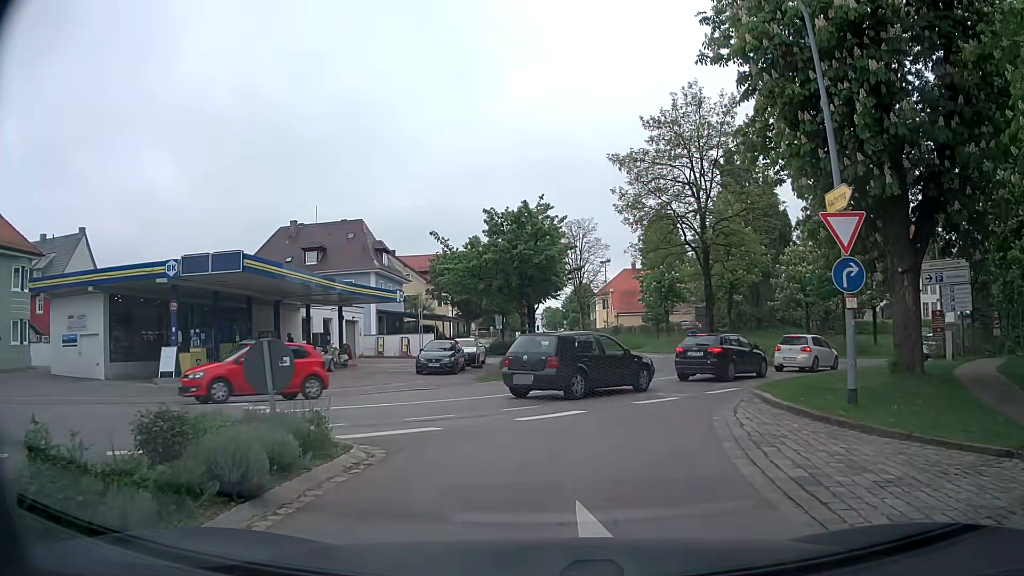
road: secondary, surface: asphalt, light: Day
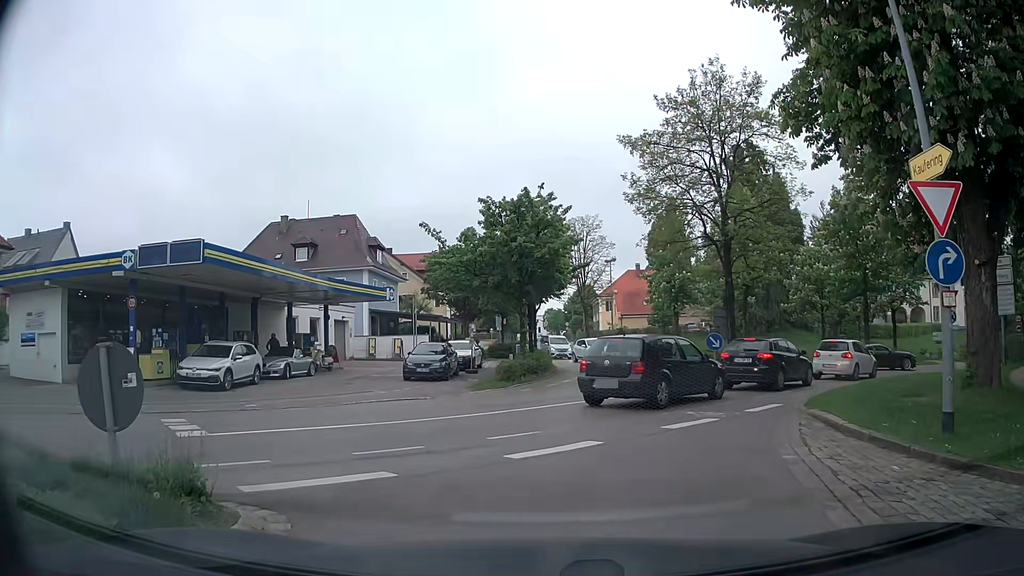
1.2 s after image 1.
(-0.1, +2.9) m; -2°
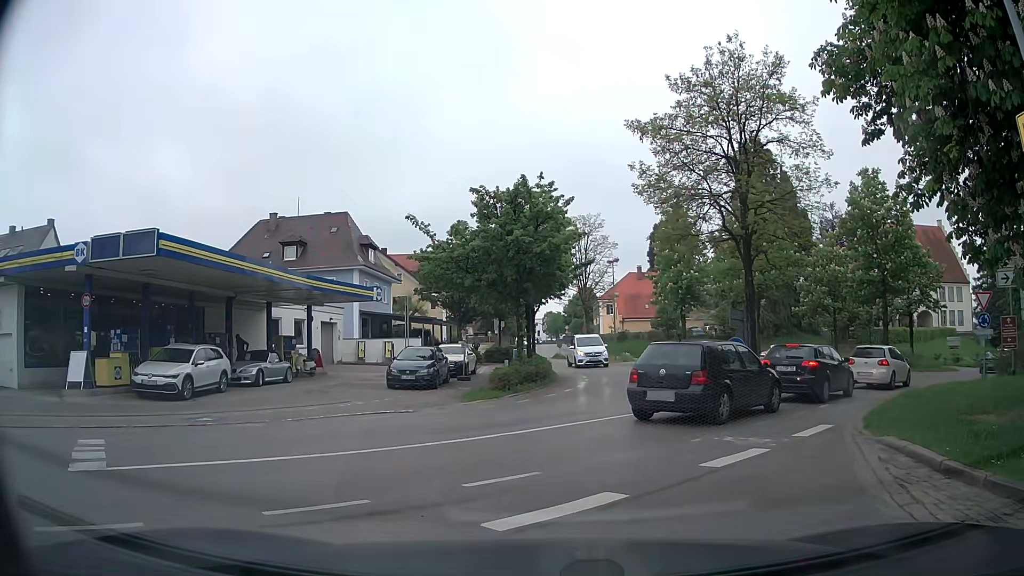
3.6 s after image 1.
(0.0, +2.5) m; 0°
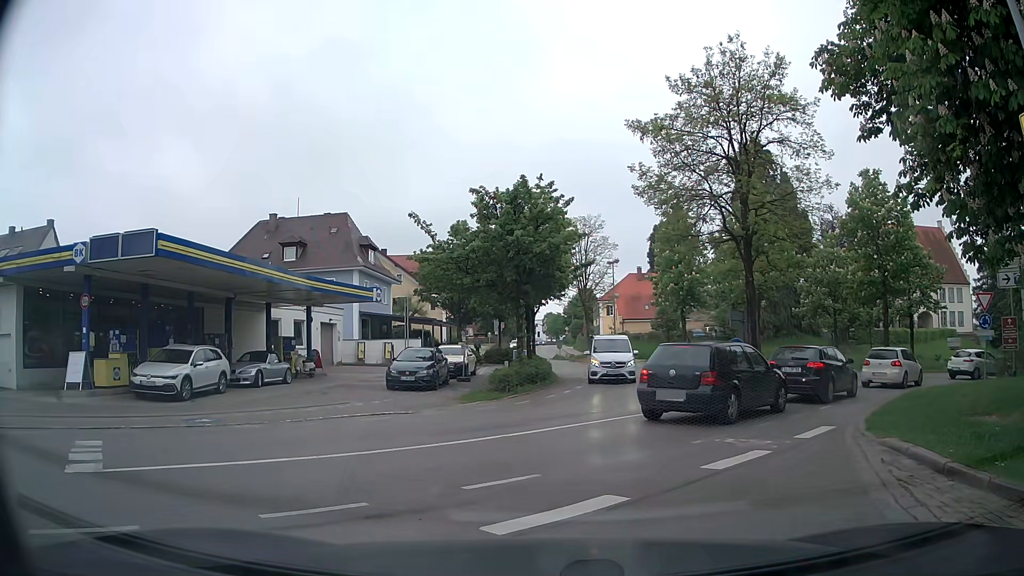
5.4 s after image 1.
(0.0, +0.1) m; 0°
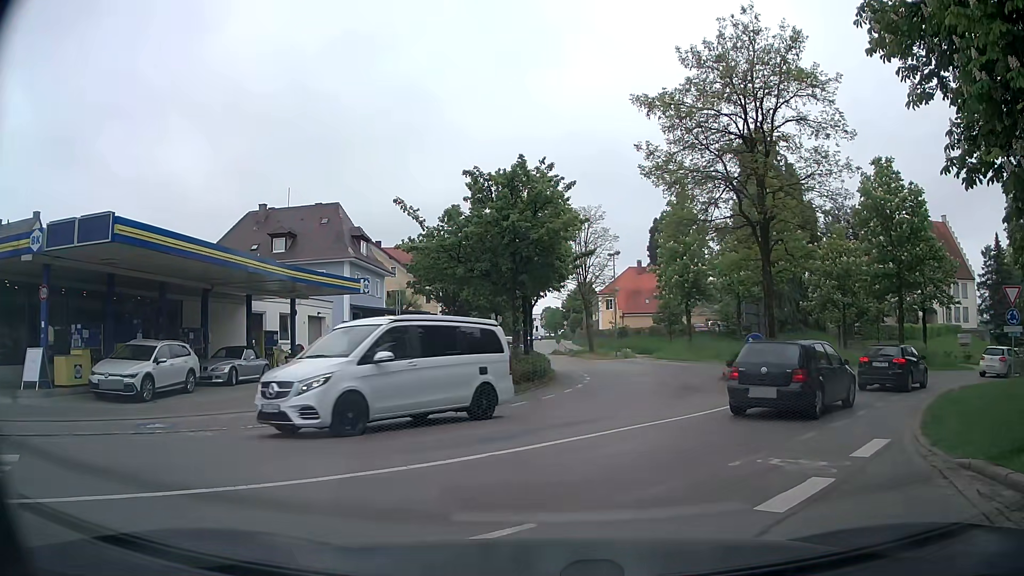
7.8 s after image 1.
(0.0, +2.1) m; -1°
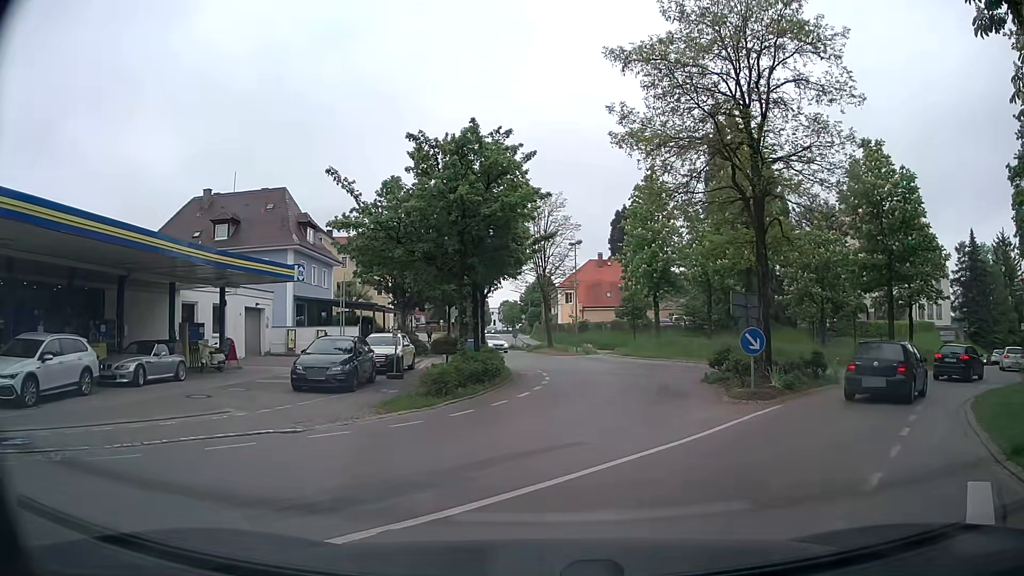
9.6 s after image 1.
(+0.1, +3.5) m; +3°
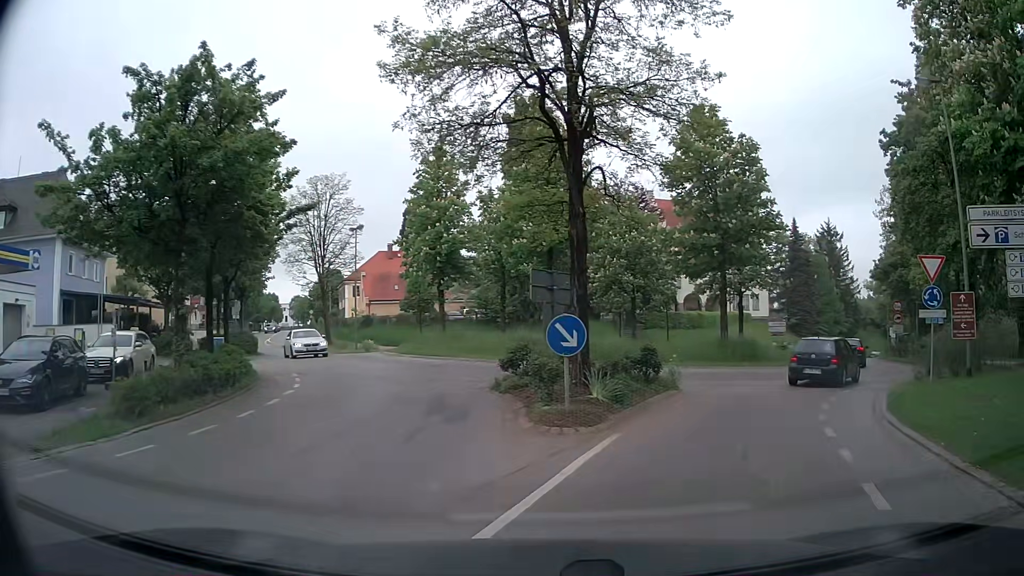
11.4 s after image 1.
(+0.9, +5.2) m; +17°
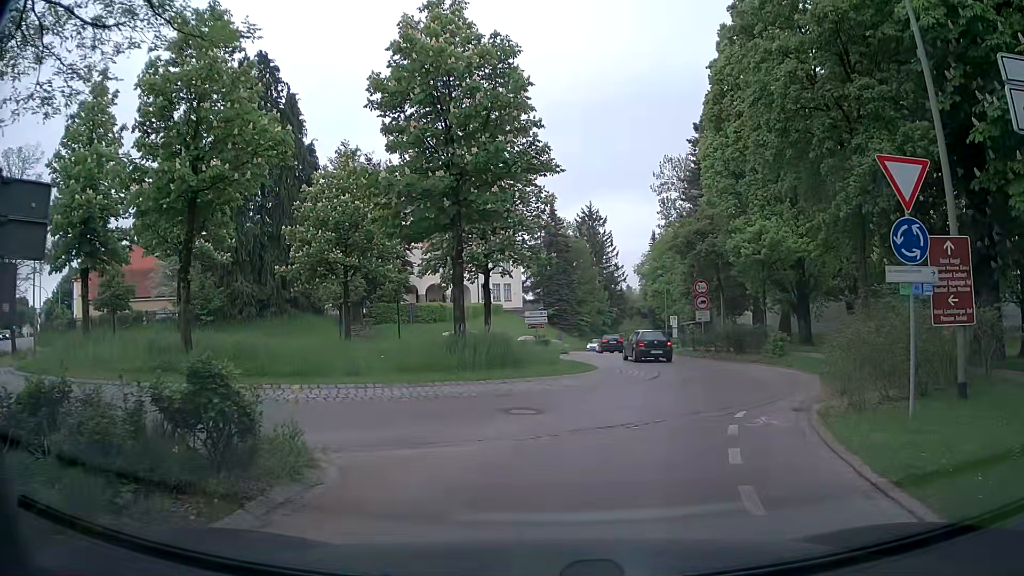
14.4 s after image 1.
(+2.8, +10.0) m; +21°
